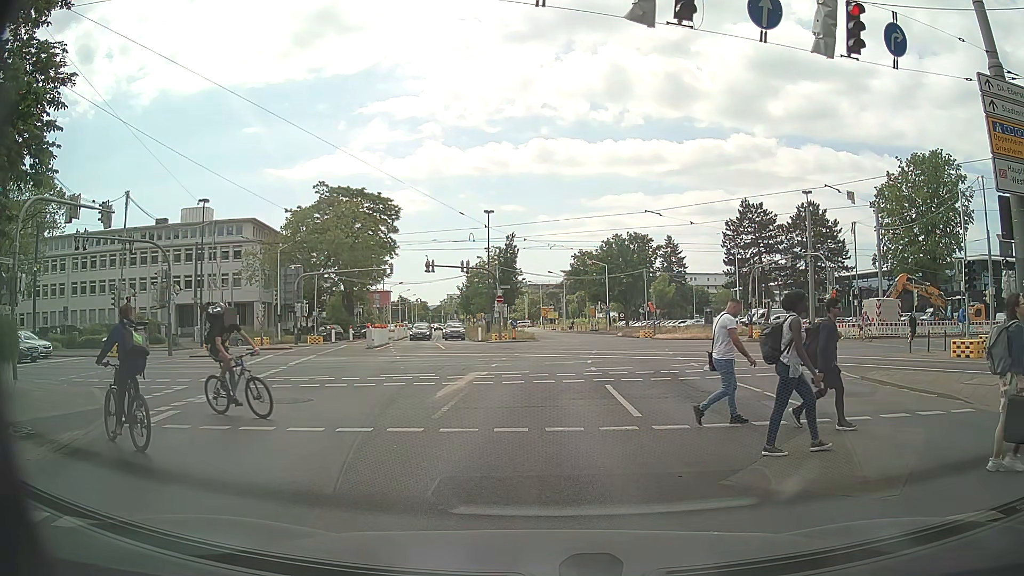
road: secondary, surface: asphalt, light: Day
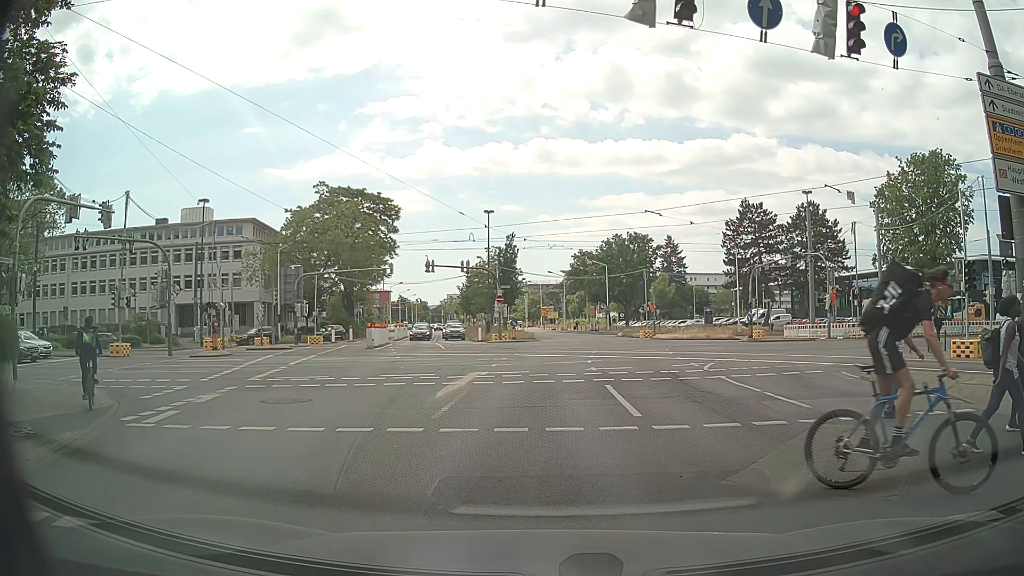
(0.0, 0.0) m; 0°
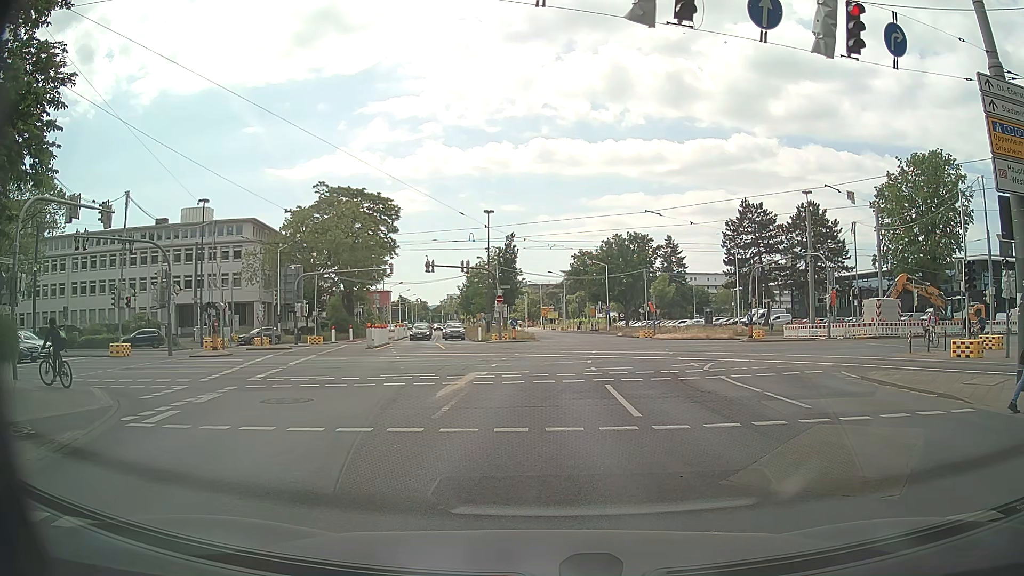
(0.0, 0.0) m; 0°
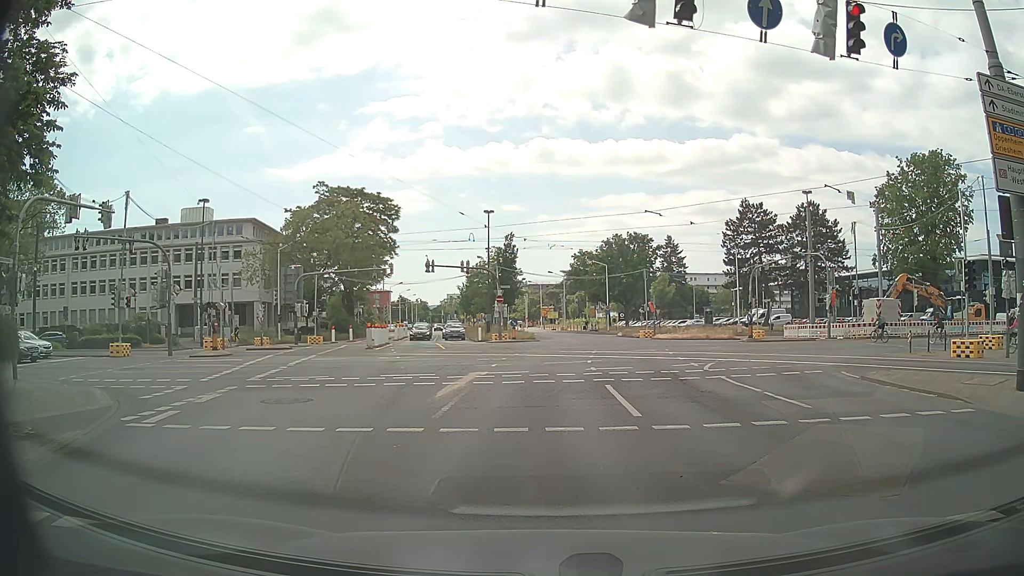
(0.0, 0.0) m; 0°
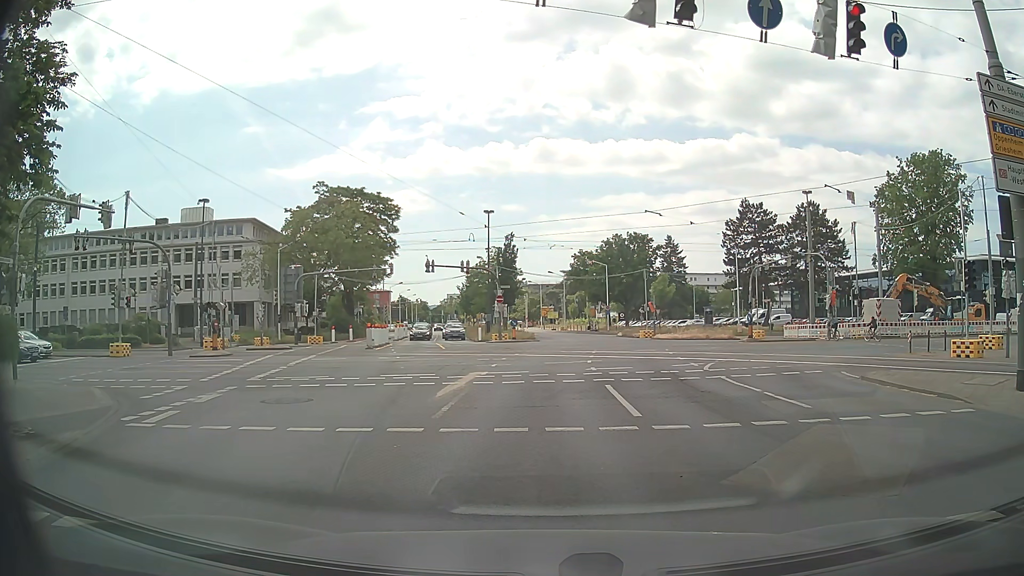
(0.0, 0.0) m; 0°
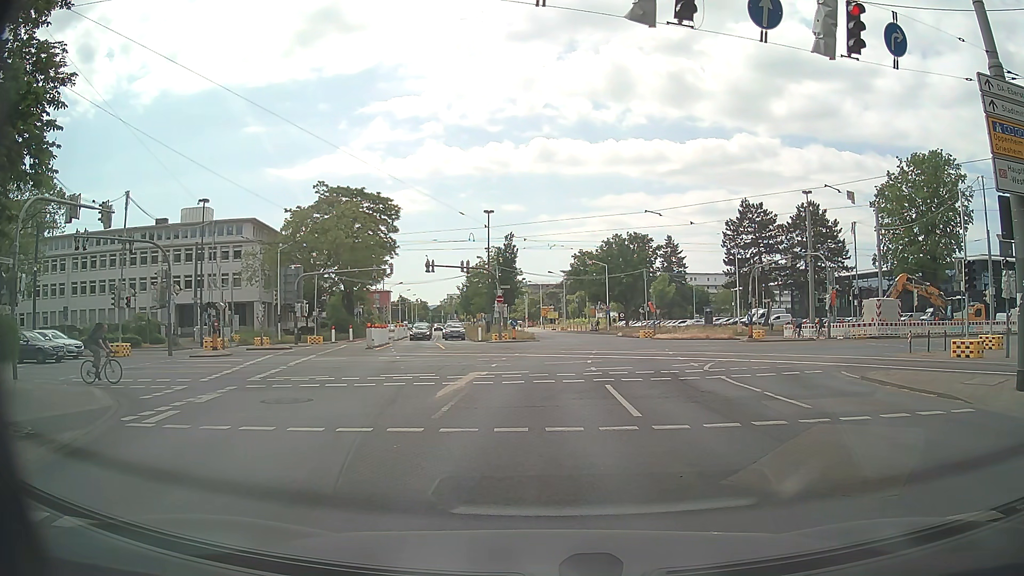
(0.0, 0.0) m; 0°
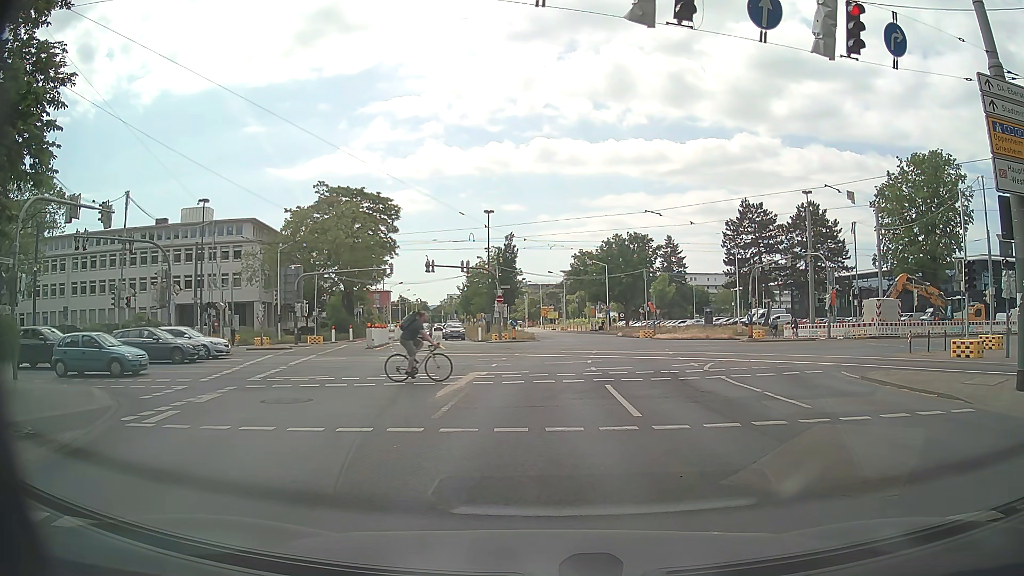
(0.0, 0.0) m; 0°
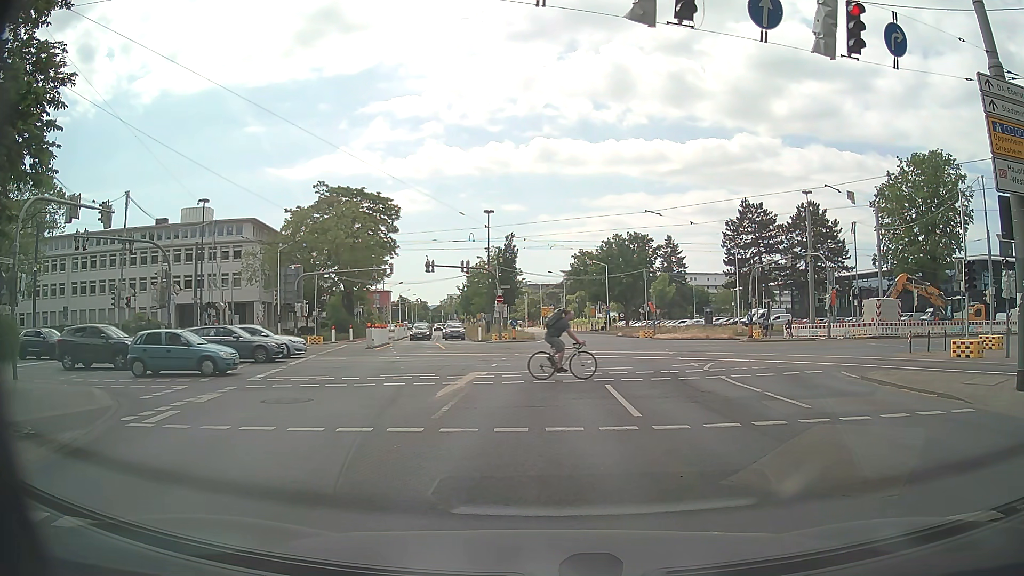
(0.0, 0.0) m; 0°
(0, +10) (0, +20) (+1, +30) (+2, +40) (+2, +50) (+2, +60) (+1, +70) (-1, +80) (-2, +90) (-3, +100) m
